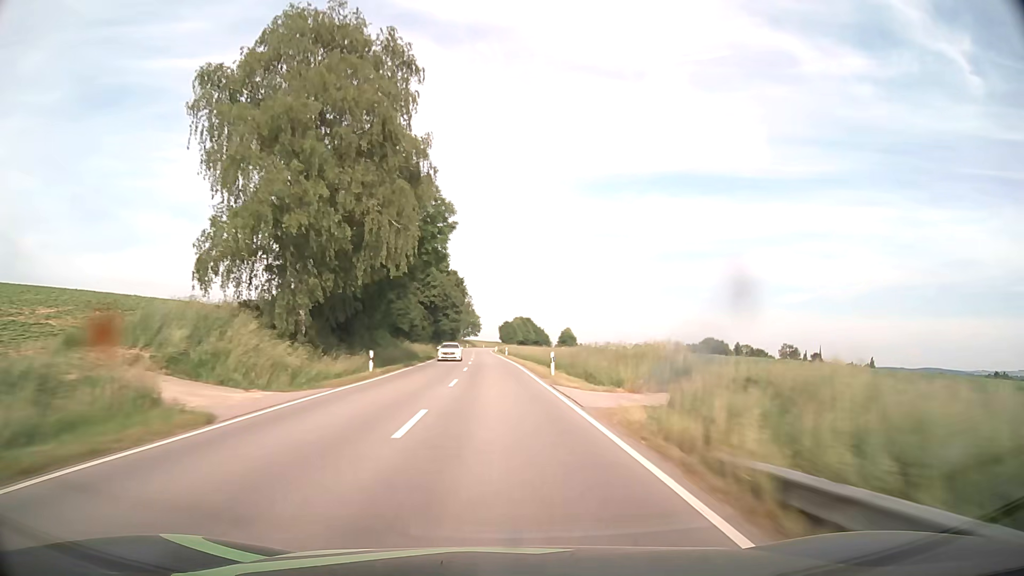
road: secondary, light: Day
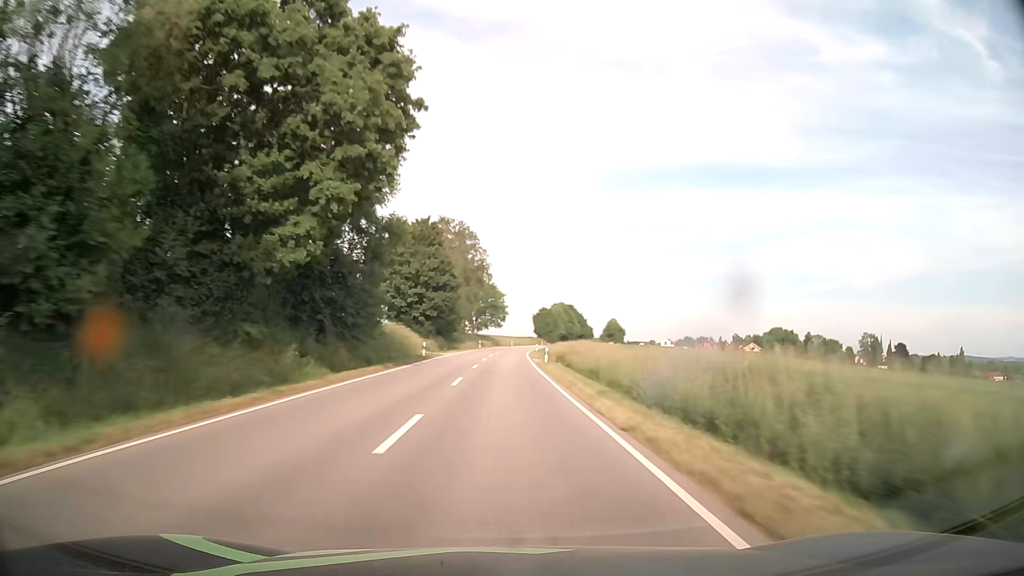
(-2.6, +85.4) m; -3°
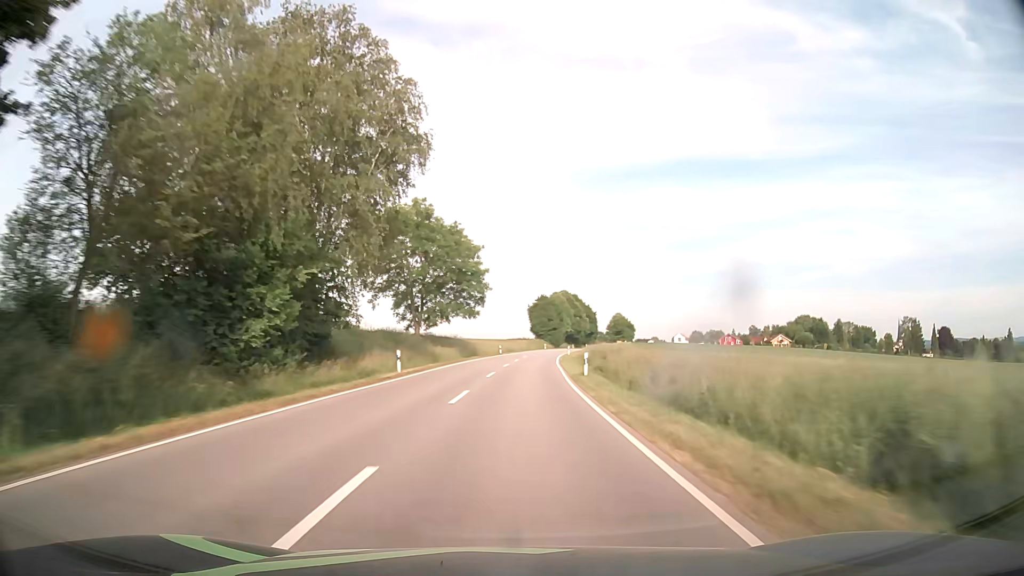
(+0.5, +64.7) m; +1°
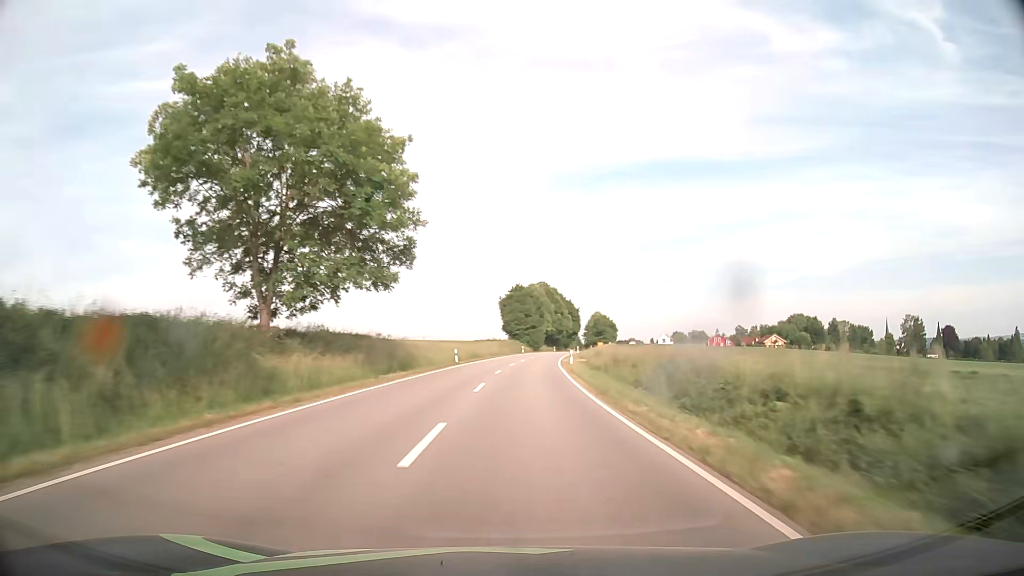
(+0.7, +31.6) m; +2°
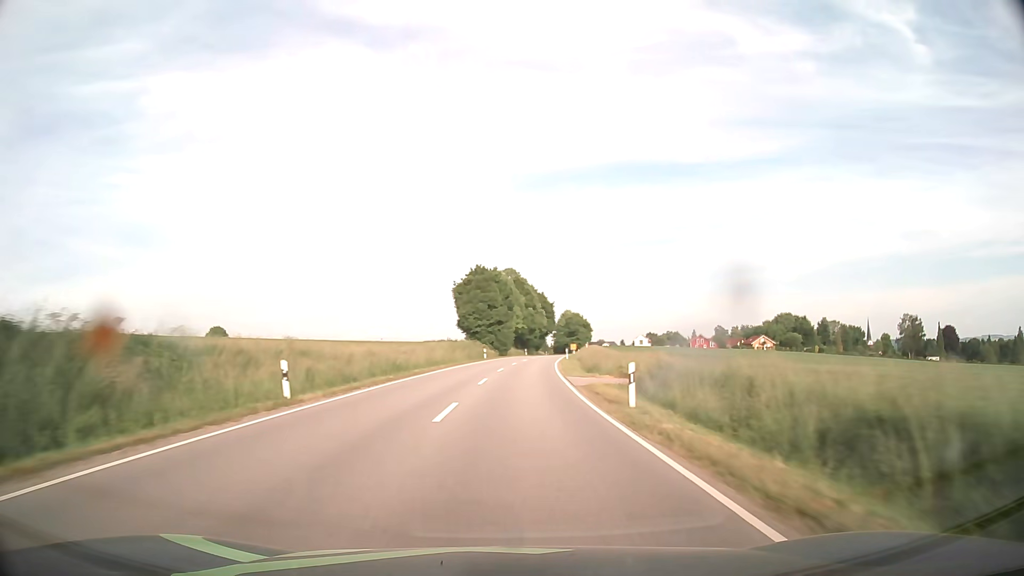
(+0.9, +31.3) m; +3°
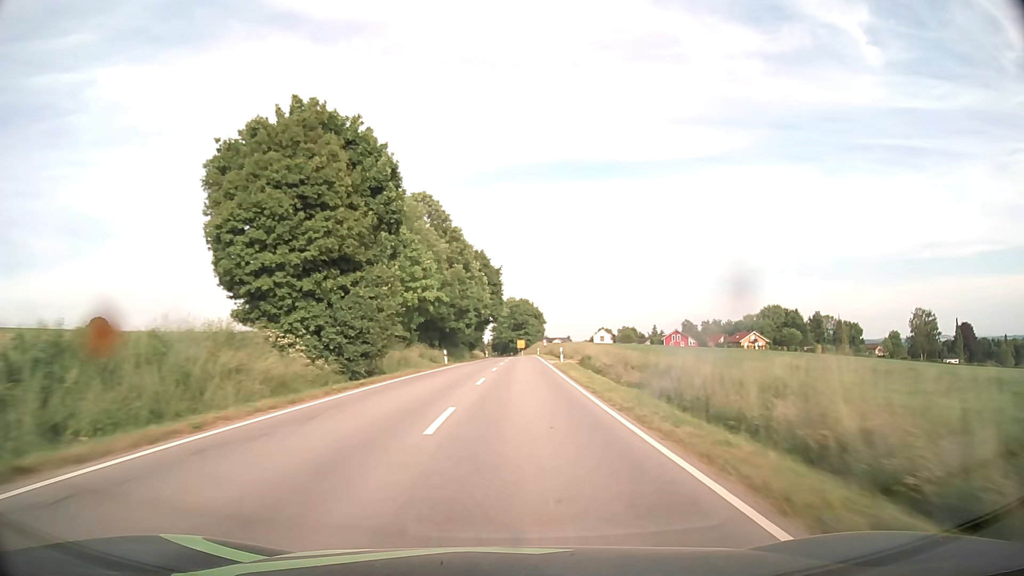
(+3.0, +61.8) m; +5°
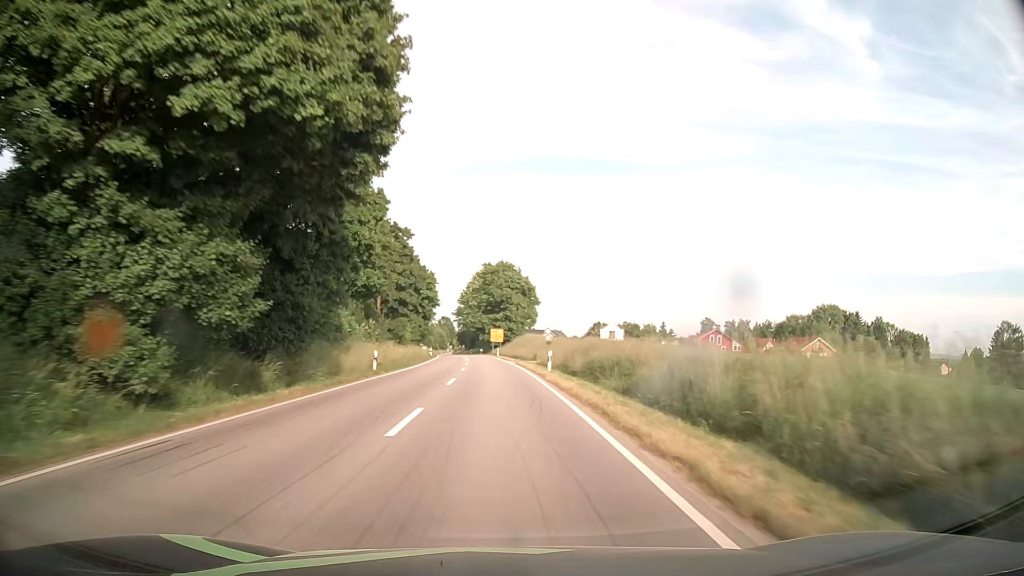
(+2.2, +71.7) m; +2°
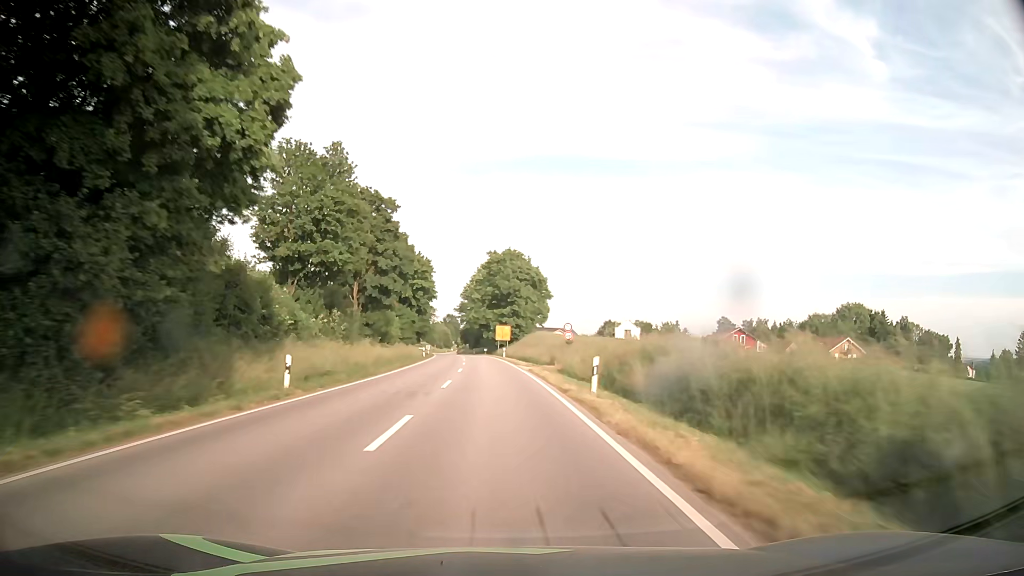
(0.0, +13.3) m; -1°
(0, +10) (0, +20) (-1, +30) (-1, +40) (-2, +50) (-2, +60) (-3, +70) (-4, +80) (-5, +90) (-6, +100) m
